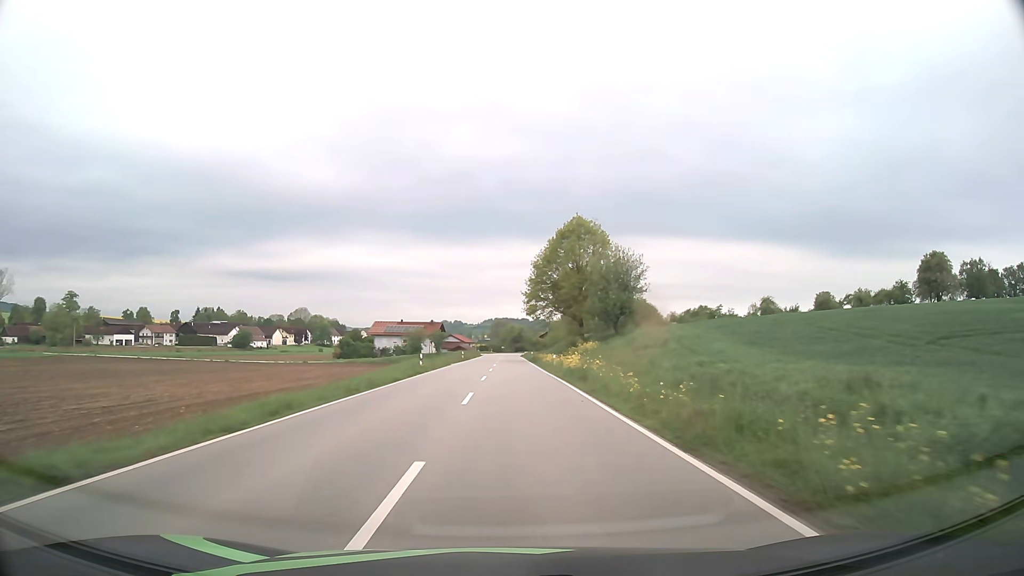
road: secondary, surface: asphalt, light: Day
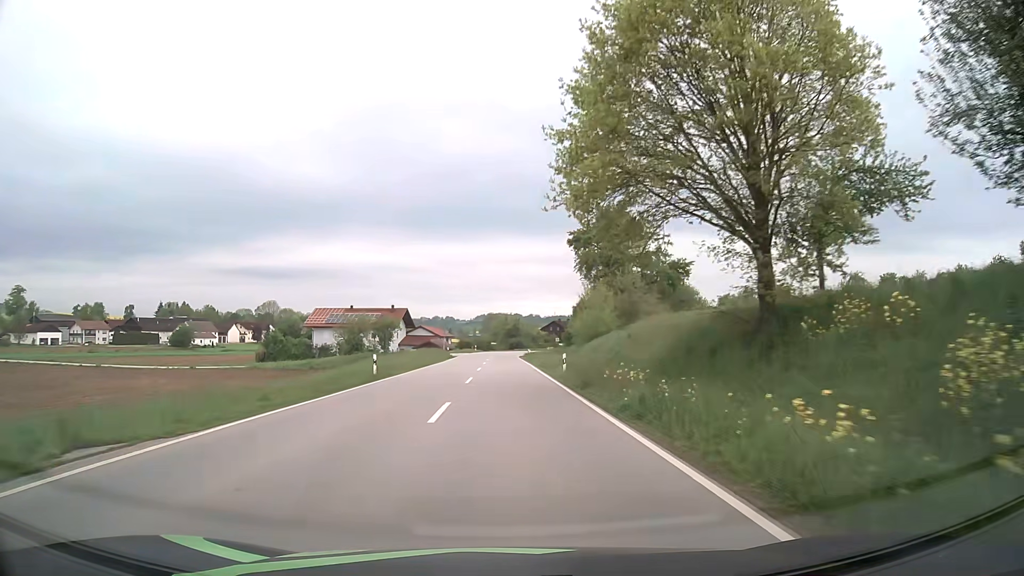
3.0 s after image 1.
(+0.5, +52.2) m; +1°
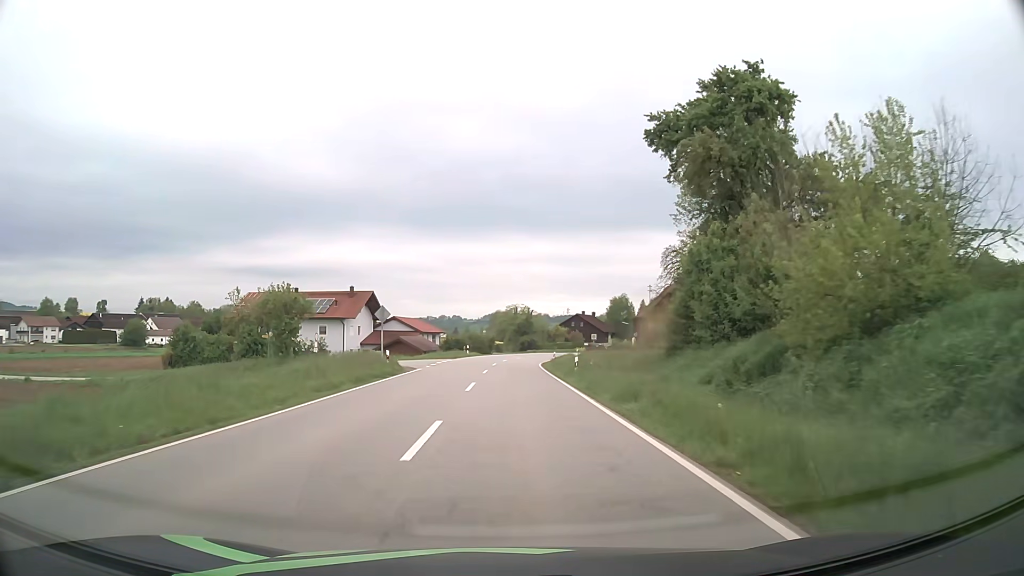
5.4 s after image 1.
(-0.3, +39.5) m; -1°
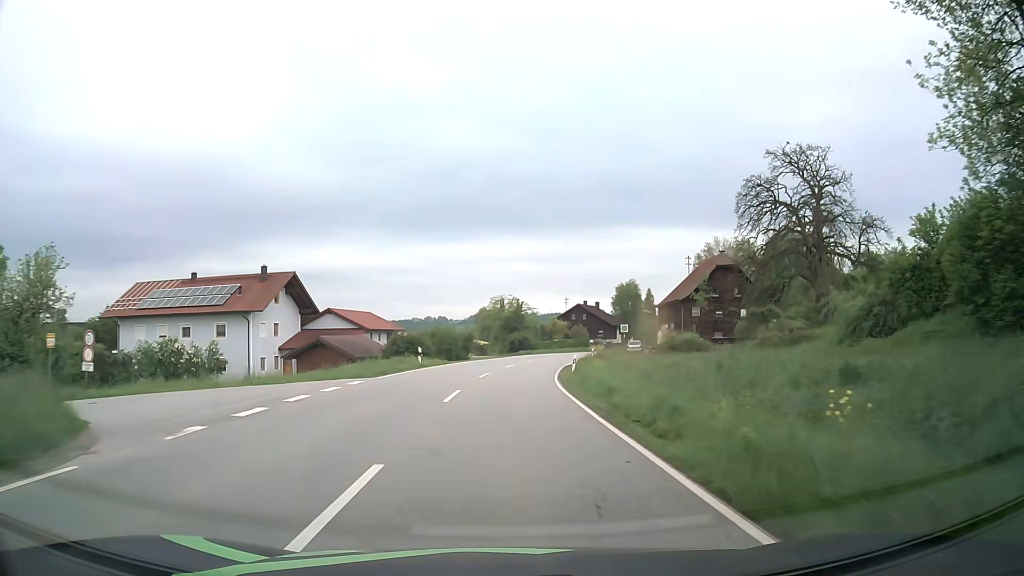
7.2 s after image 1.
(+0.3, +27.8) m; +1°
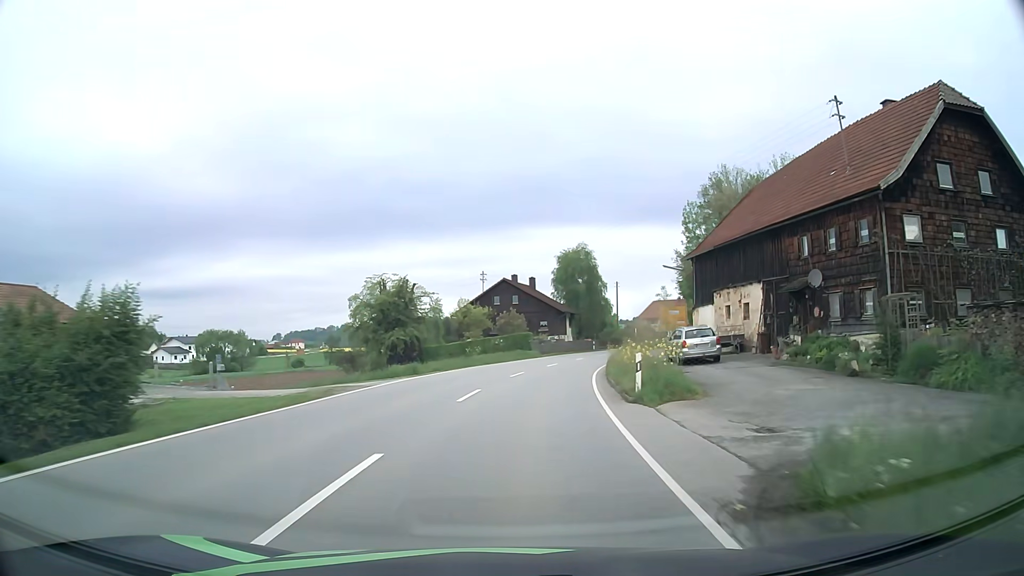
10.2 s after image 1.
(+2.1, +47.1) m; +7°
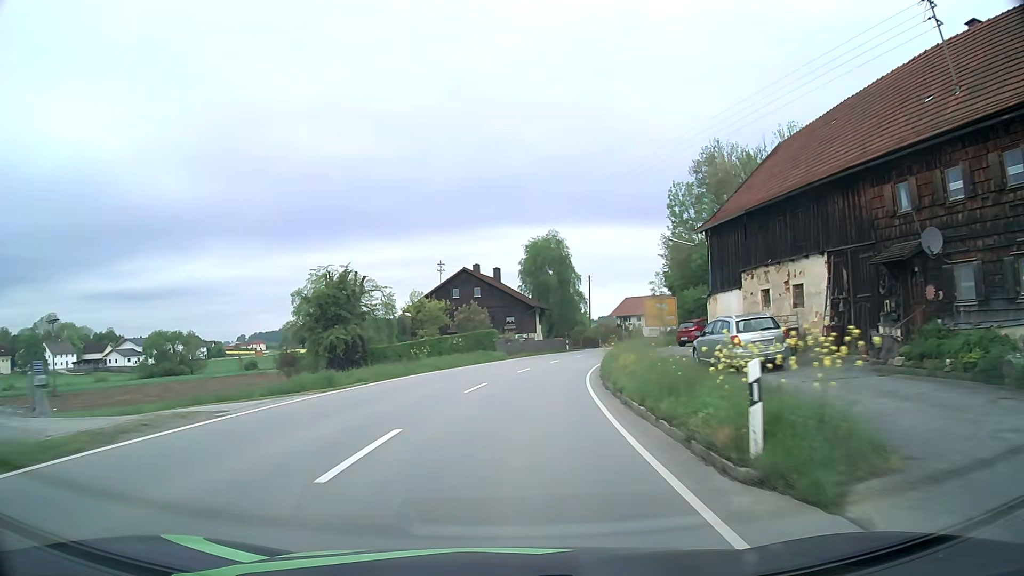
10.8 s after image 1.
(+0.3, +9.7) m; +4°
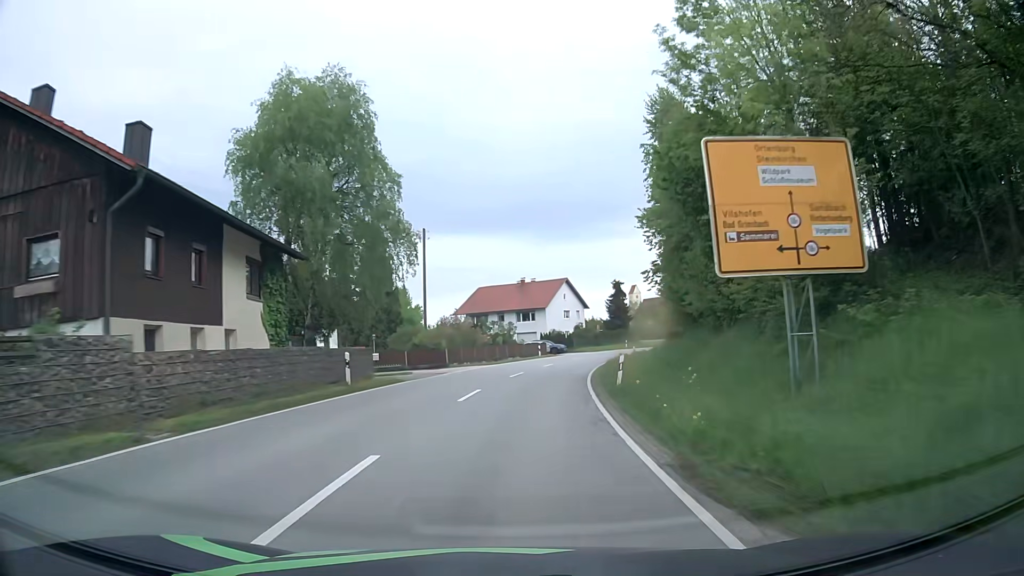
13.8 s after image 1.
(+5.6, +49.5) m; +14°
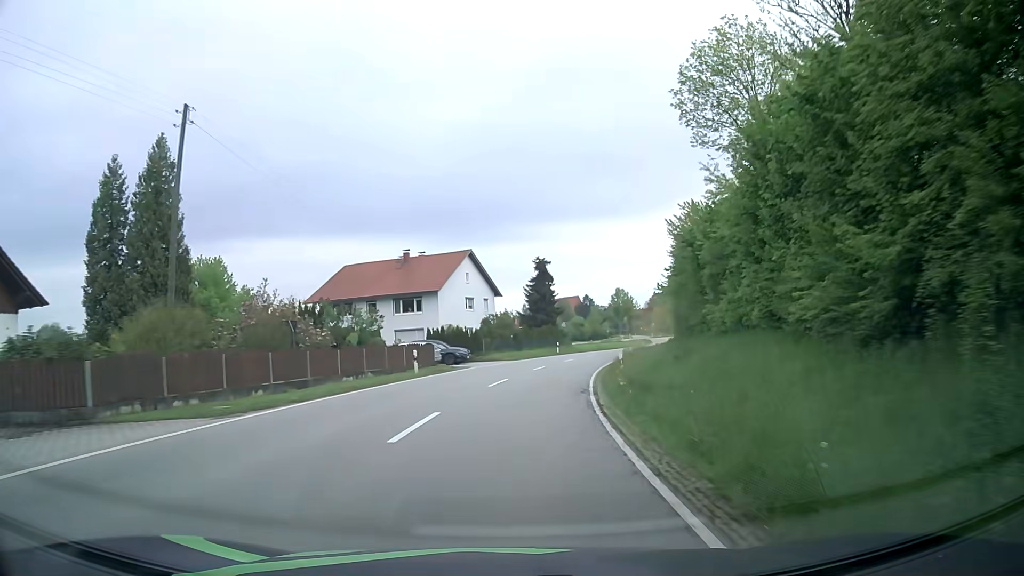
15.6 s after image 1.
(+2.2, +30.5) m; +8°
(0, +10) (+1, +20) (+3, +30) (+5, +40) (+7, +49) (+10, +59) (+13, +68) (+16, +78) (+20, +87) (+23, +97) m
